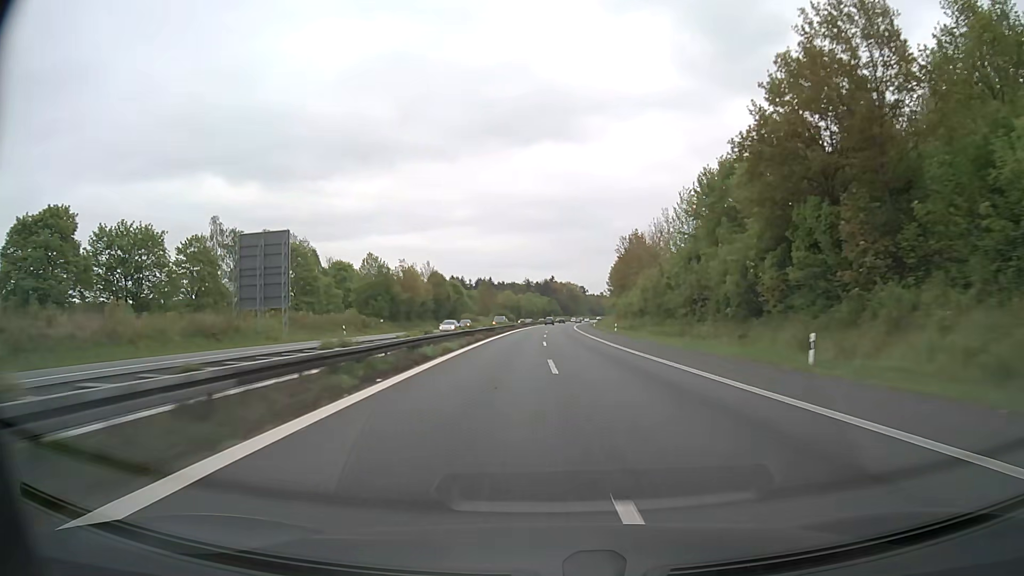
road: motorway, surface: asphalt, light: Day
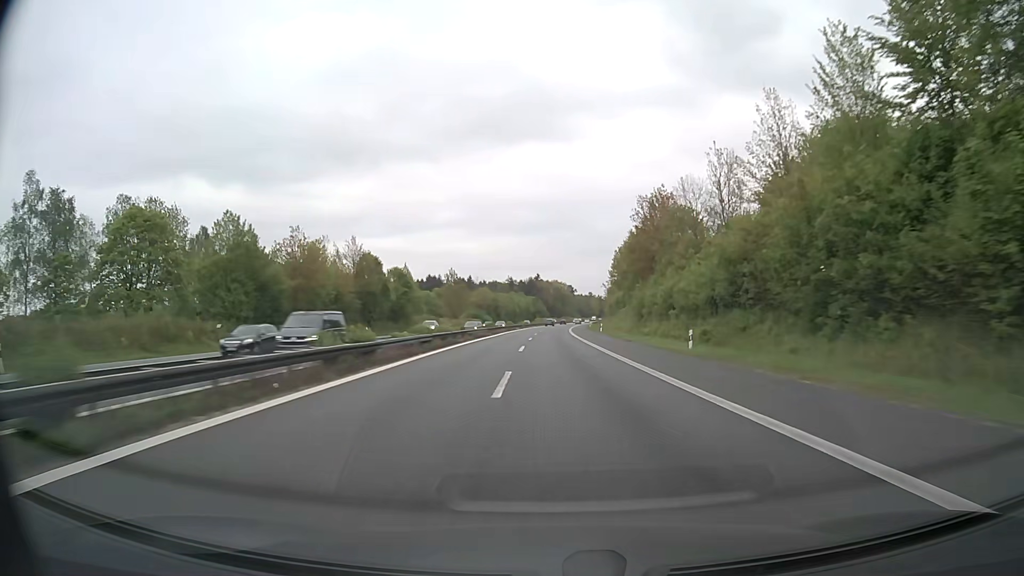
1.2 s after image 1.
(+0.6, +41.2) m; +1°
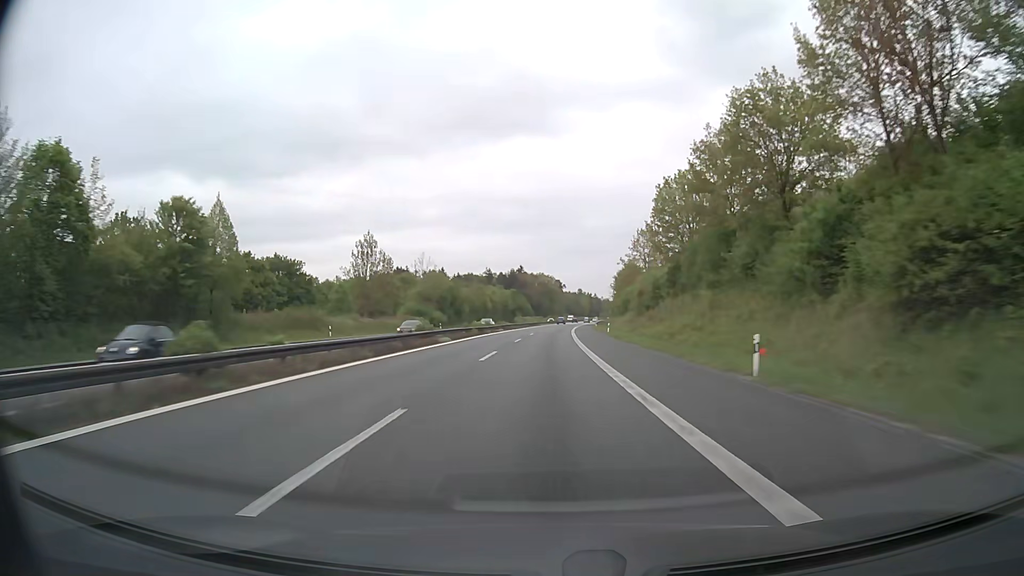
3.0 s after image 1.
(+0.8, +61.8) m; +1°
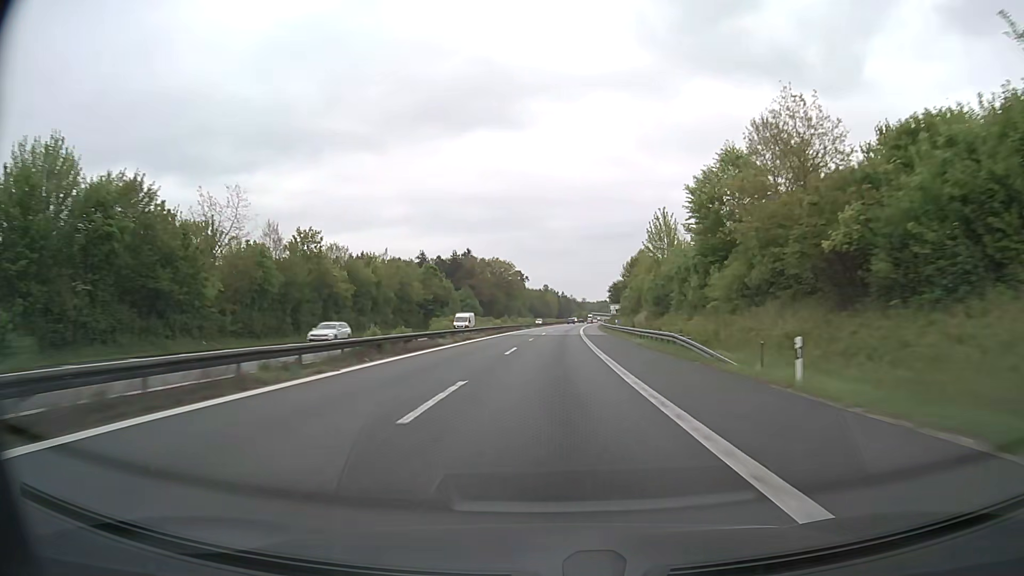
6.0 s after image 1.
(+1.9, +103.0) m; +3°
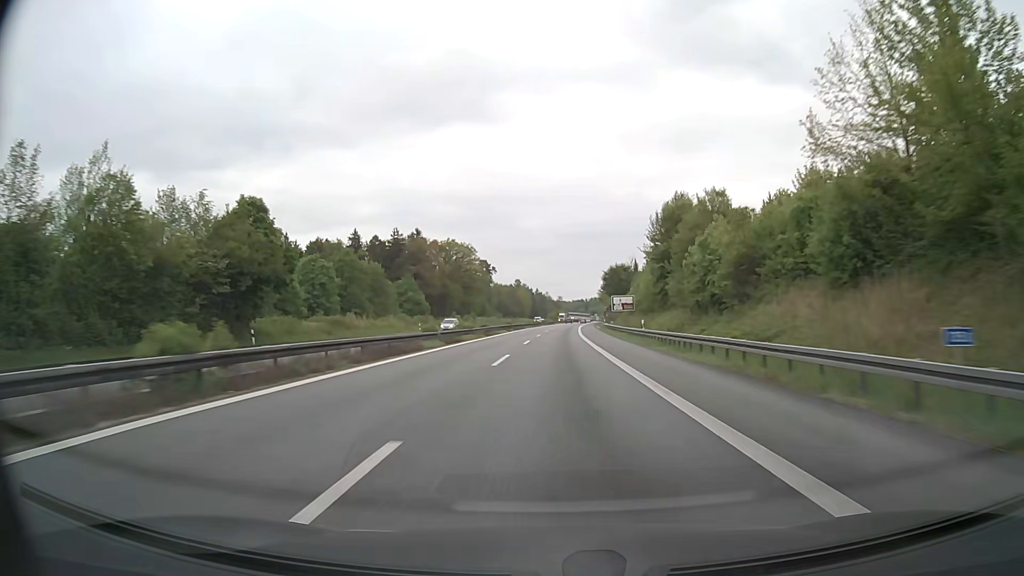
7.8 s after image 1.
(+1.3, +61.8) m; +2°
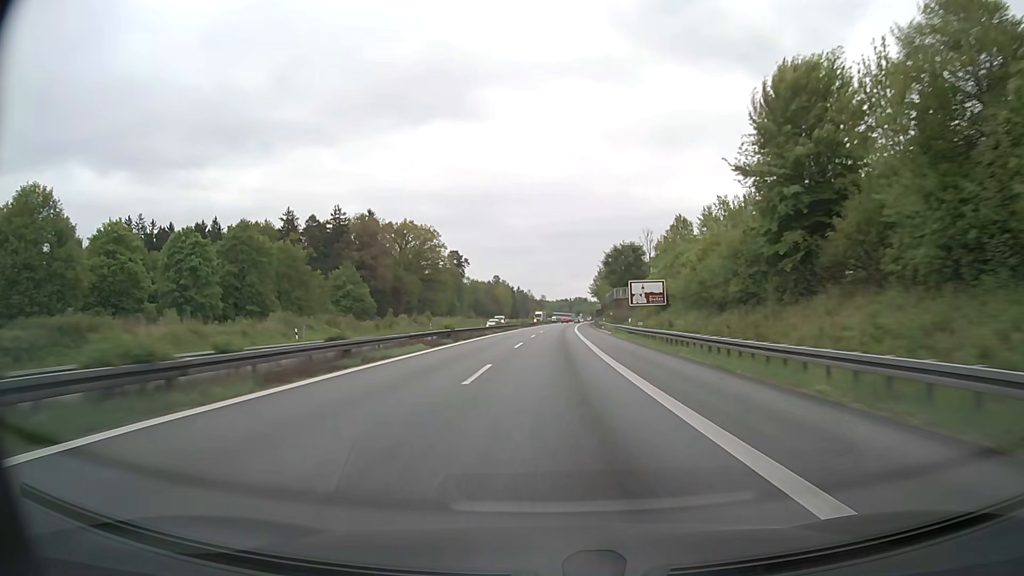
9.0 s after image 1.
(+0.6, +41.2) m; +2°
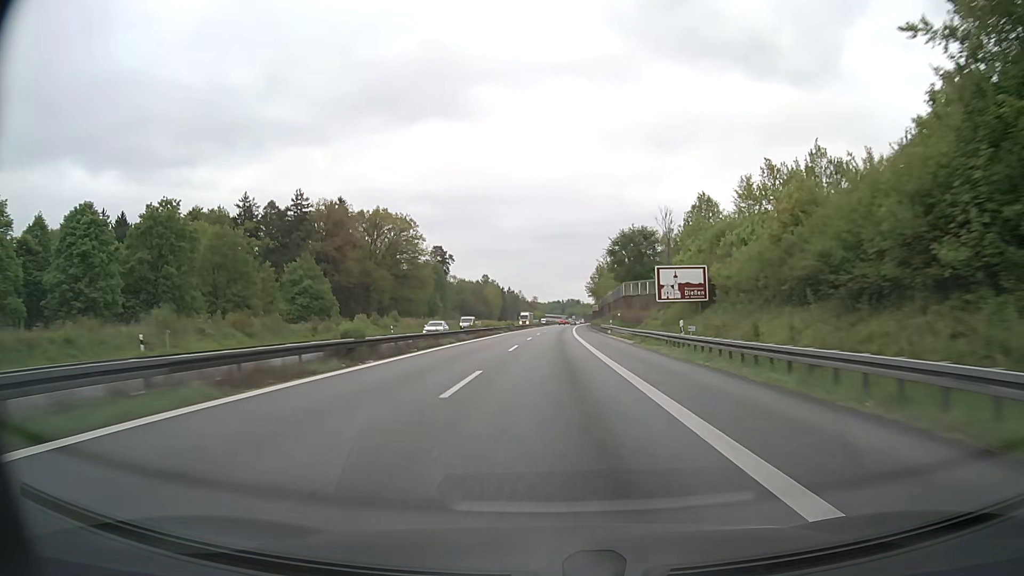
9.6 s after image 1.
(+0.1, +20.6) m; +1°
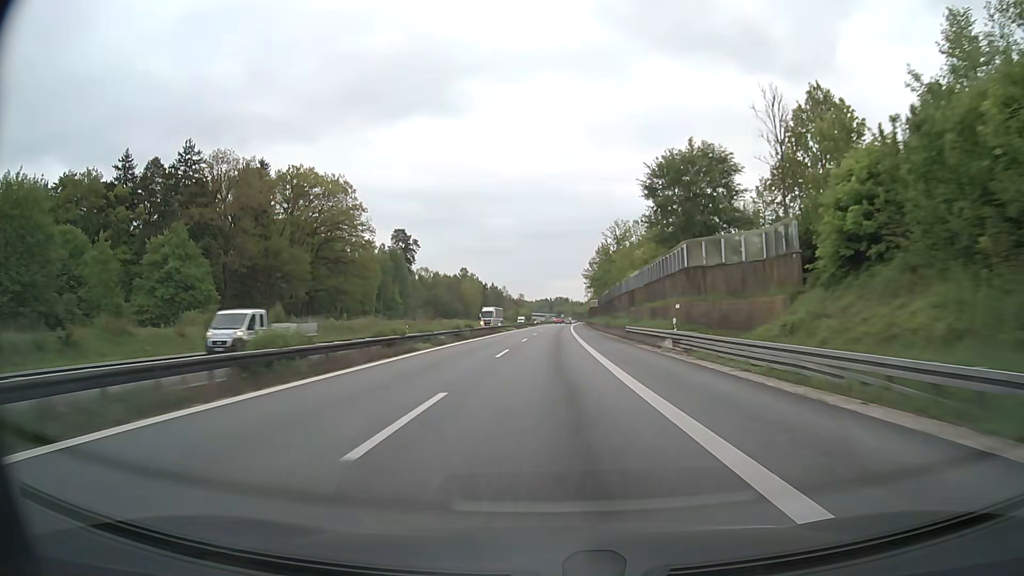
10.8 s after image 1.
(+0.4, +41.2) m; +1°
(0, +10) (0, +20) (0, +30) (0, +40) (0, +50) (+1, +60) (+1, +70) (+1, +80) (+1, +90) (+2, +100) m
